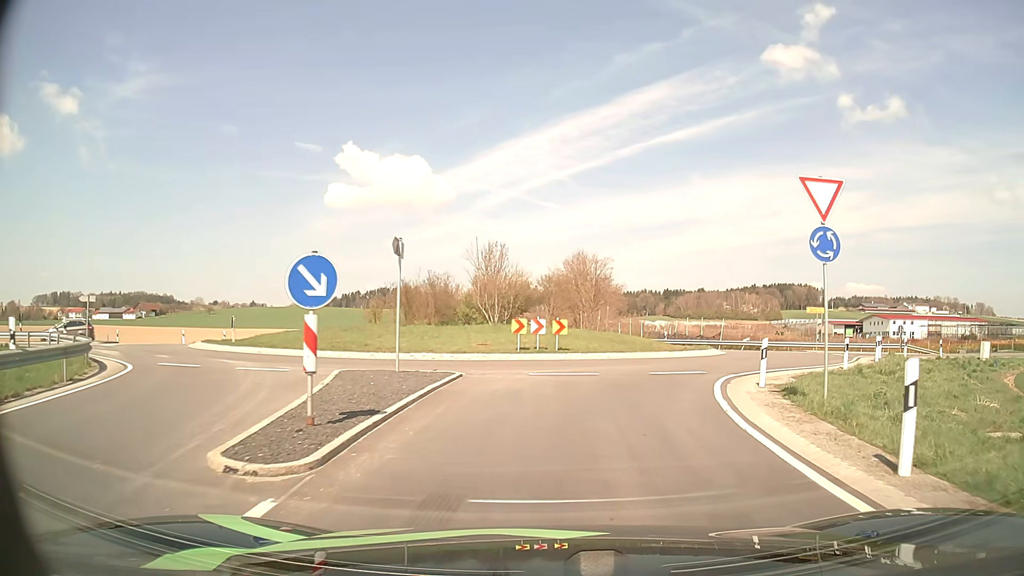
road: tertiary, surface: asphalt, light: Day
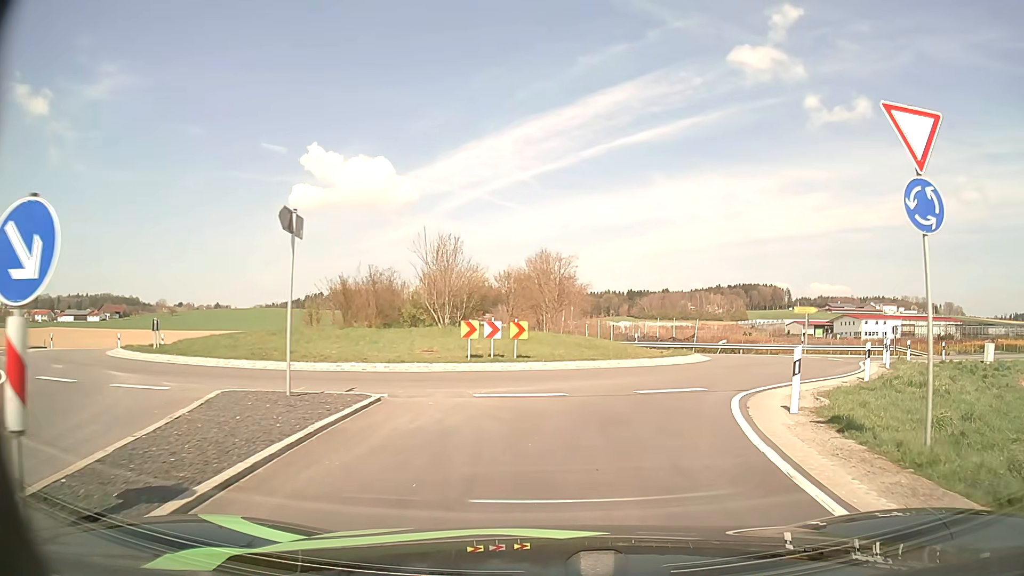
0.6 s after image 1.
(+0.1, +4.1) m; +3°
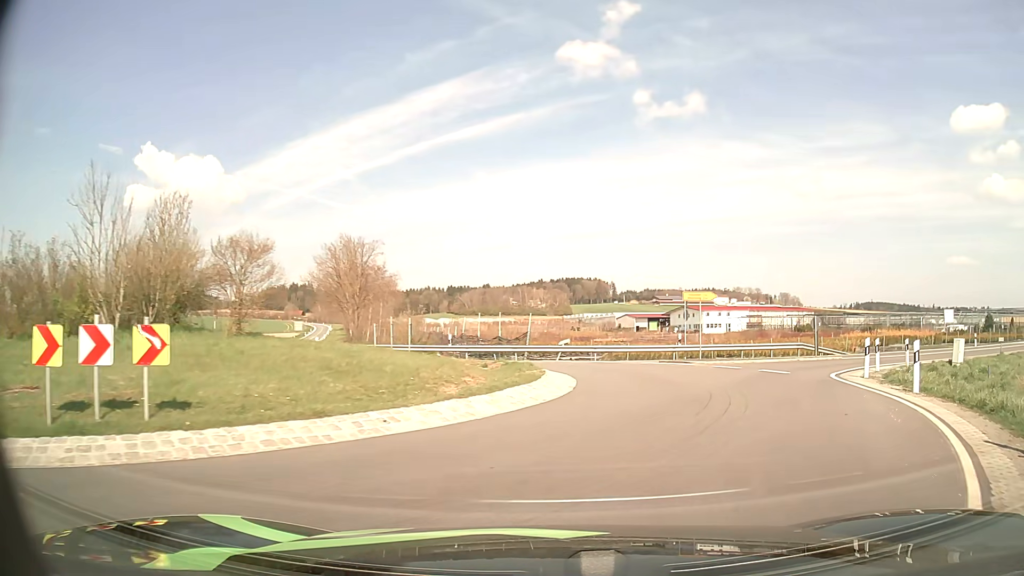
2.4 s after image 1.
(+1.6, +12.6) m; +15°
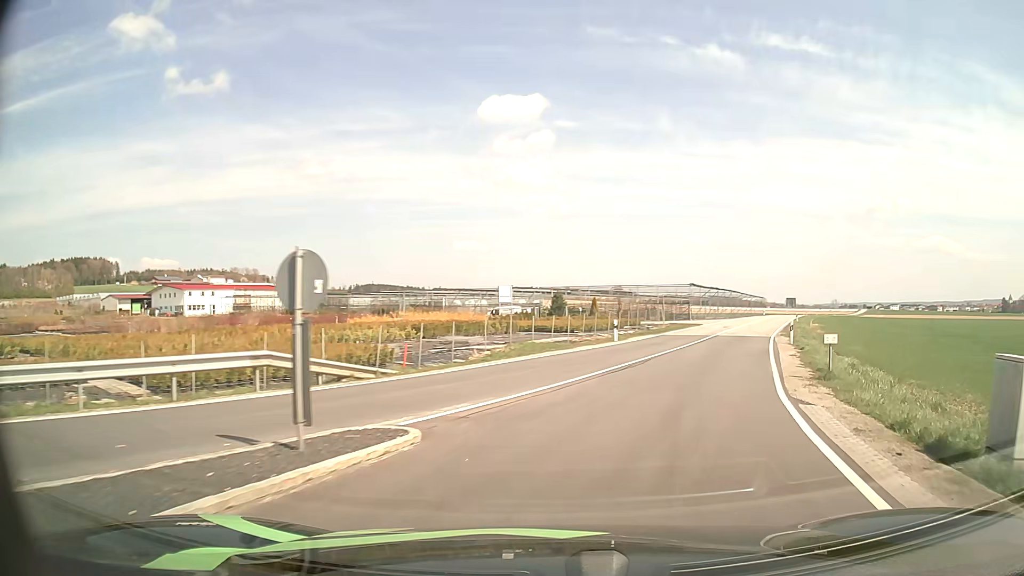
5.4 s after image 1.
(+8.8, +23.9) m; +42°
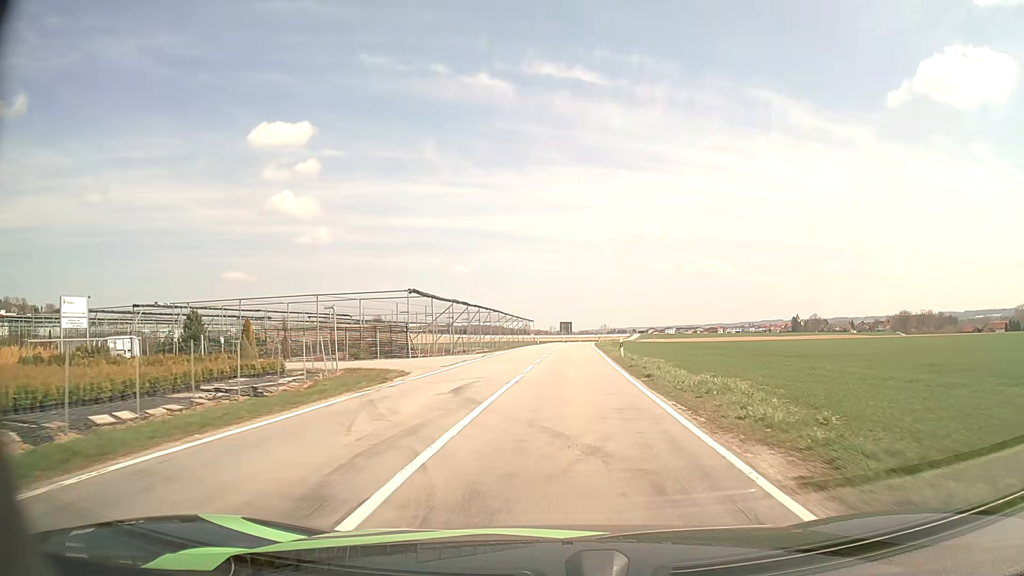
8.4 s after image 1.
(+9.2, +34.0) m; +20°
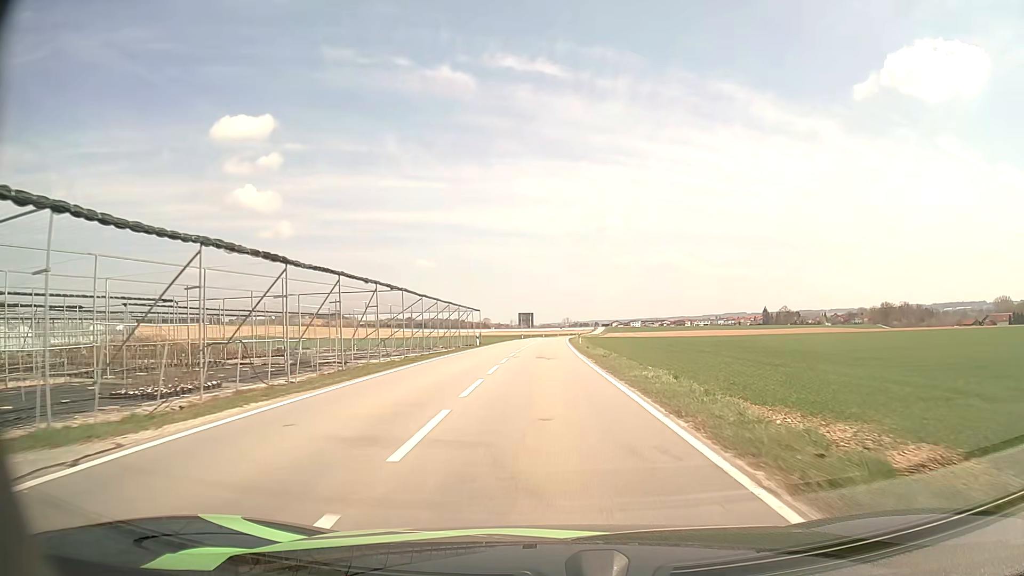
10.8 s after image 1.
(+1.0, +34.8) m; +3°
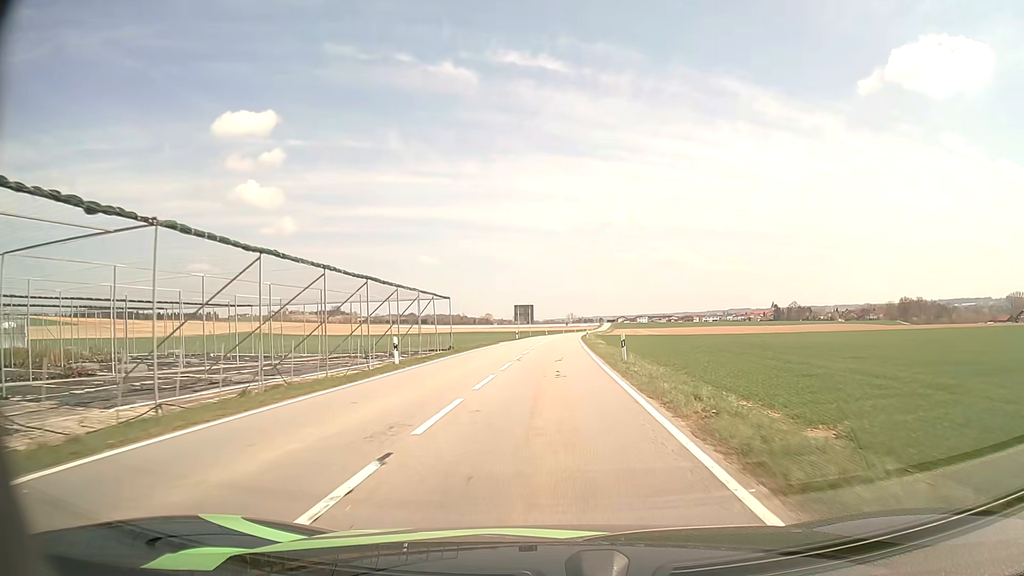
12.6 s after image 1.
(-0.1, +29.1) m; 0°
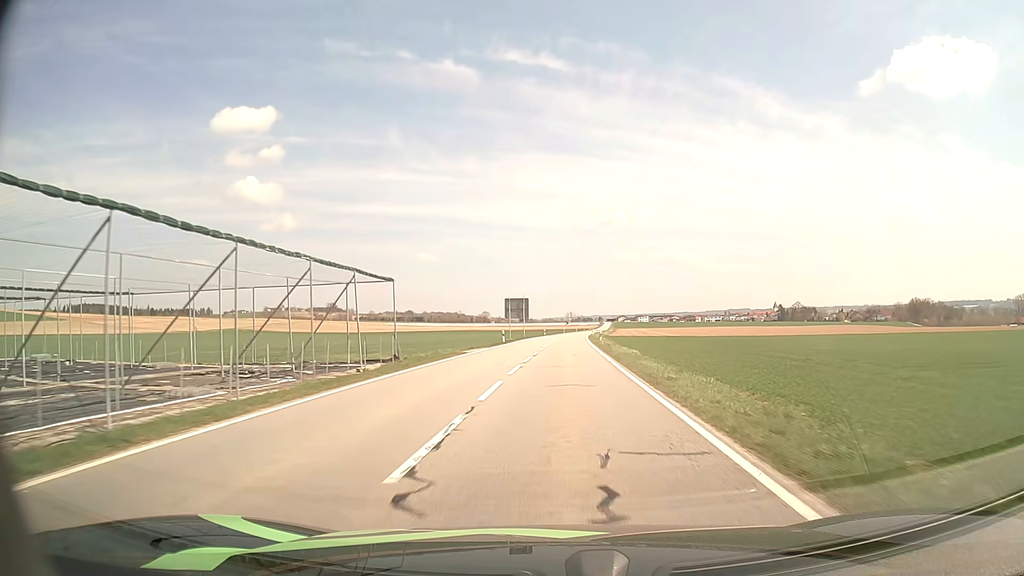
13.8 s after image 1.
(0.0, +21.0) m; 0°
(0, +10) (0, +20) (0, +30) (+1, +40) (+1, +50) (+2, +60) (+2, +70) (+3, +80) (+3, +90) (+4, +100) m
